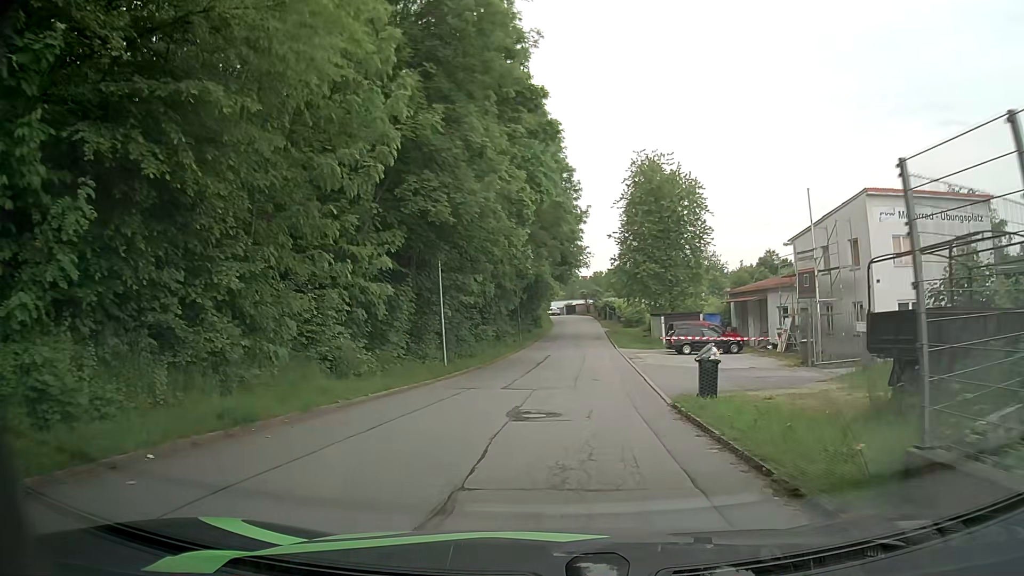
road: residential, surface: asphalt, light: Day
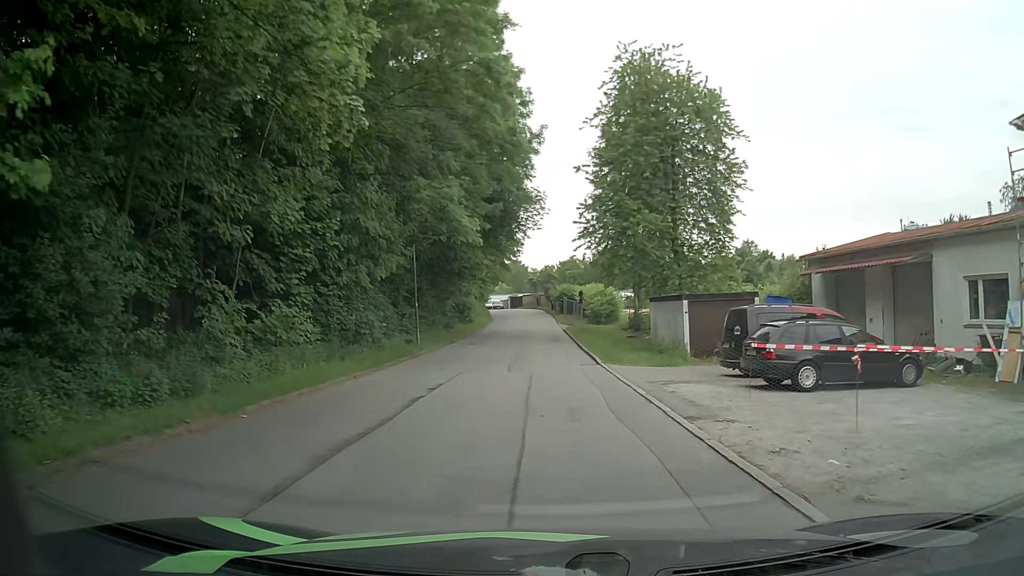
(+0.7, +23.8) m; +3°
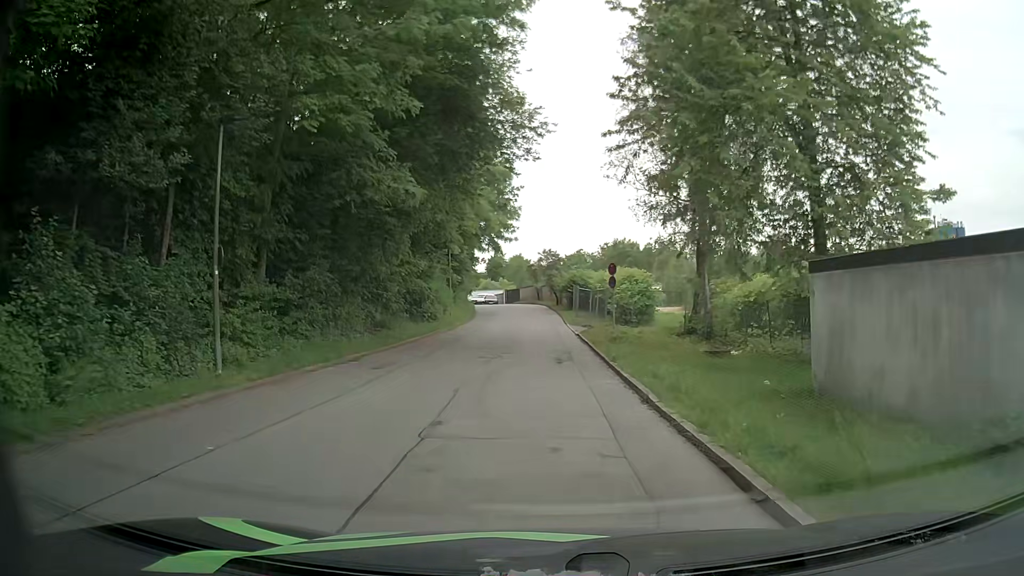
(+0.1, +19.1) m; 0°
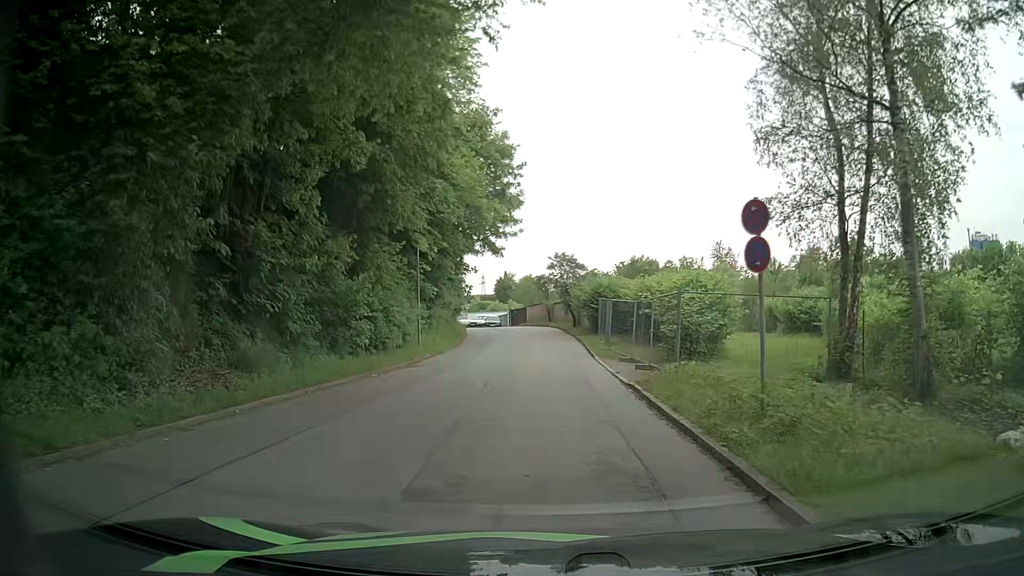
(-0.2, +14.3) m; -2°
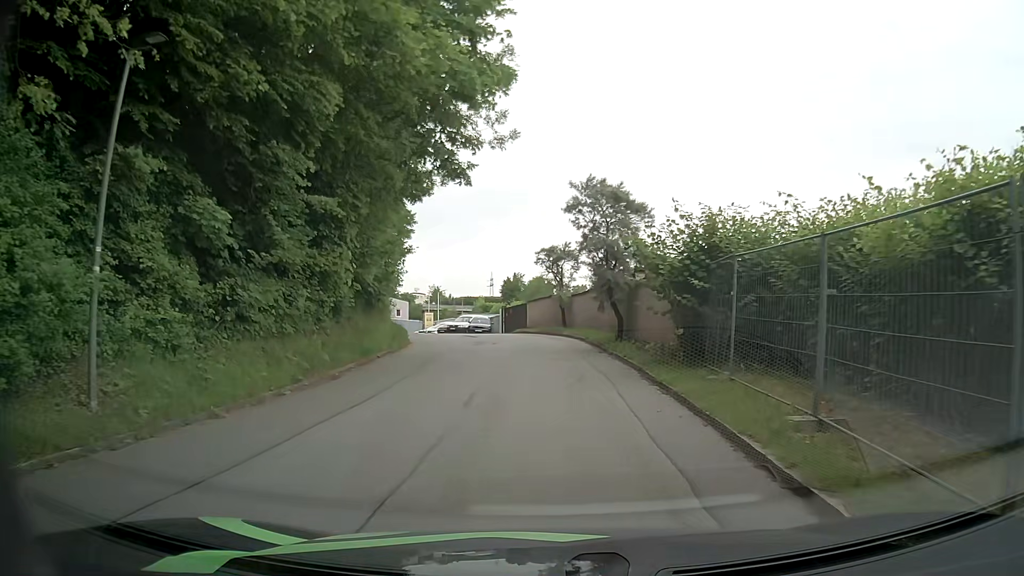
(+0.1, +22.6) m; +1°
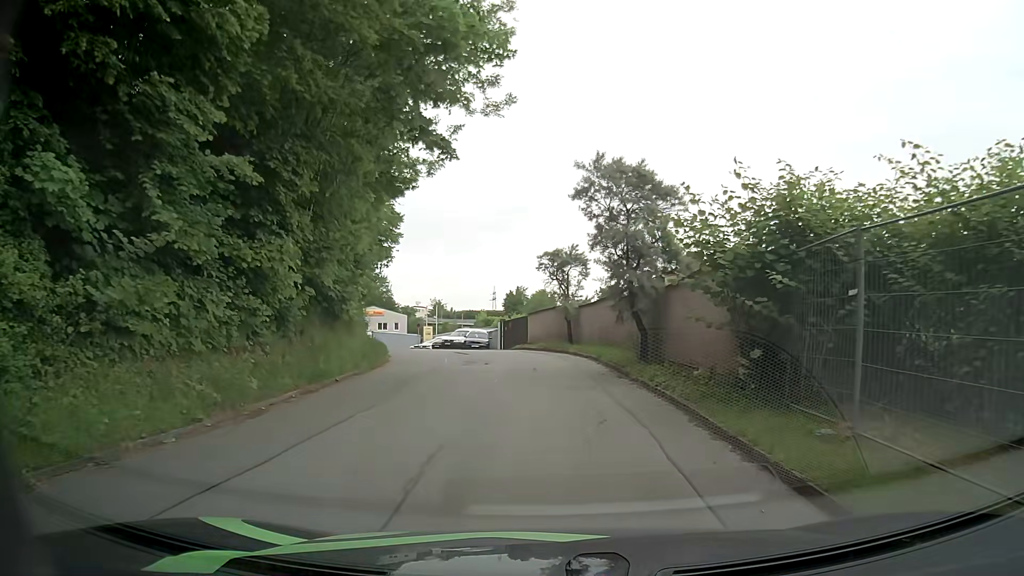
(-0.1, +4.2) m; -2°
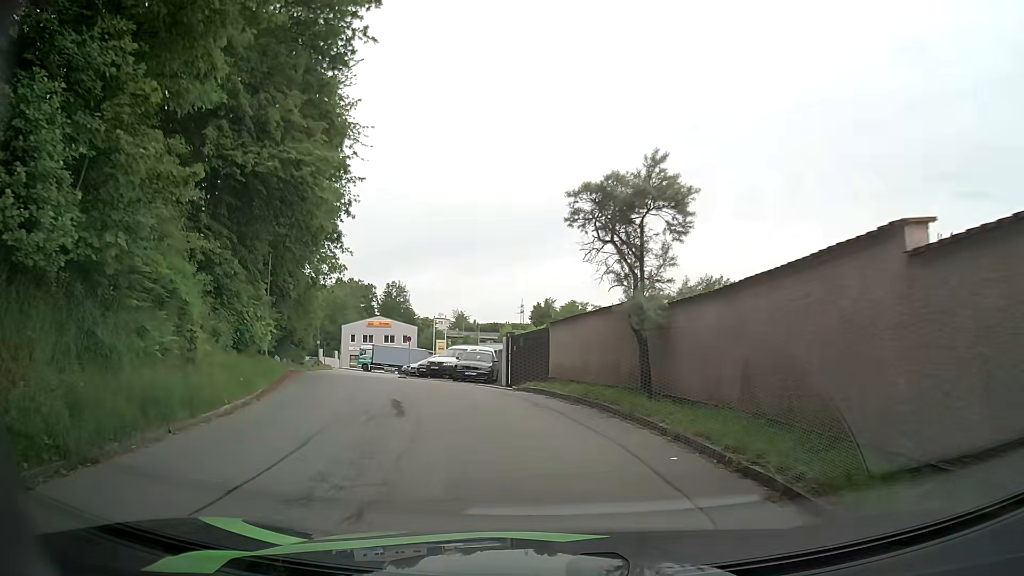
(-0.1, +15.5) m; -2°
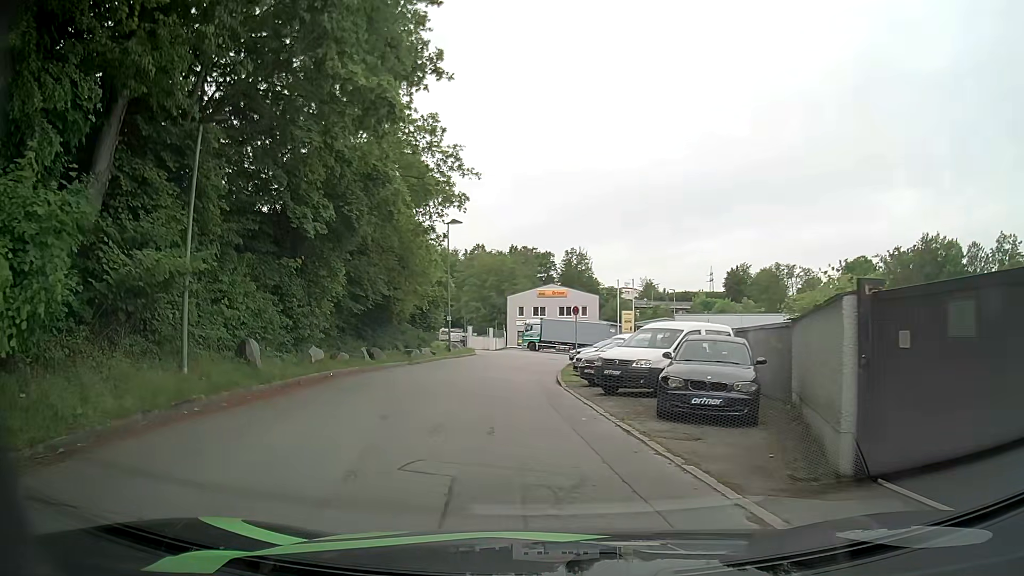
(-2.0, +18.0) m; -14°
